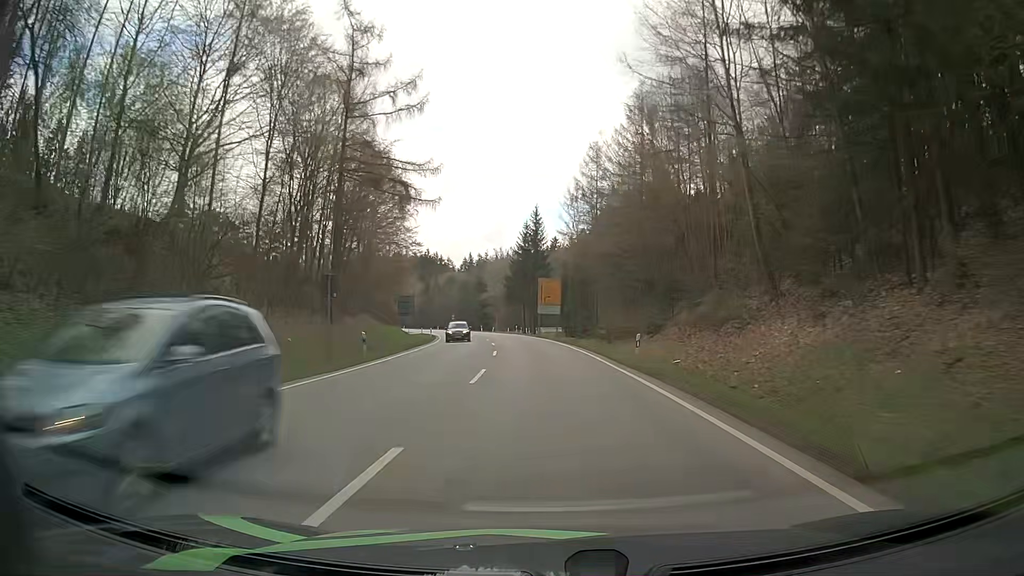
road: secondary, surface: asphalt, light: Day
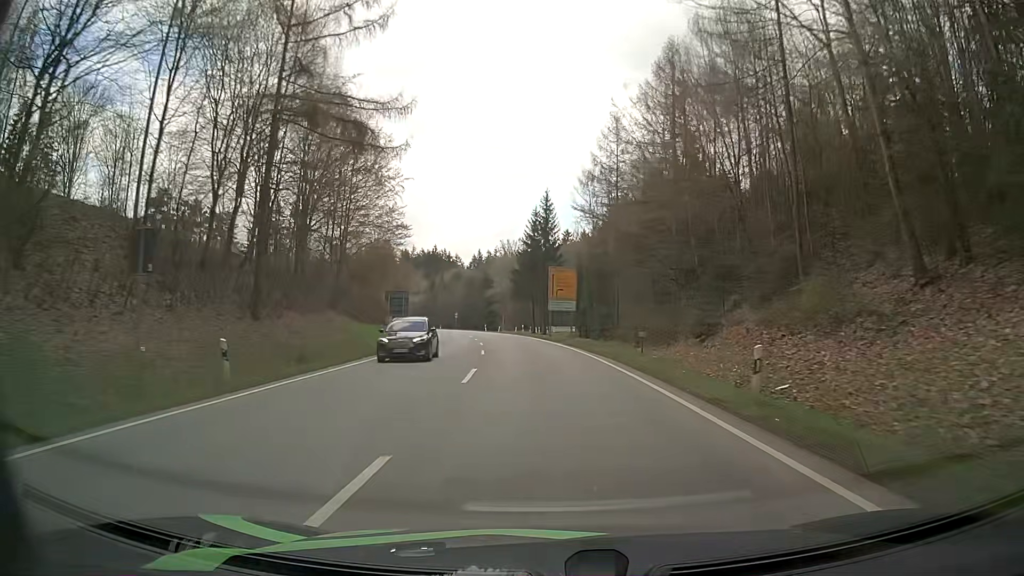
(-0.1, +12.7) m; 0°
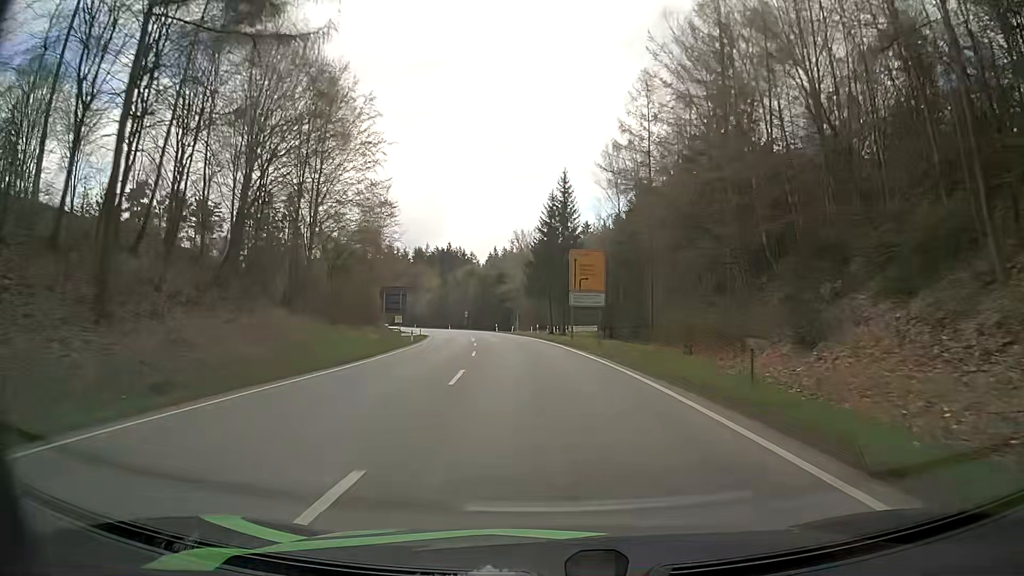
(-0.3, +12.7) m; -2°
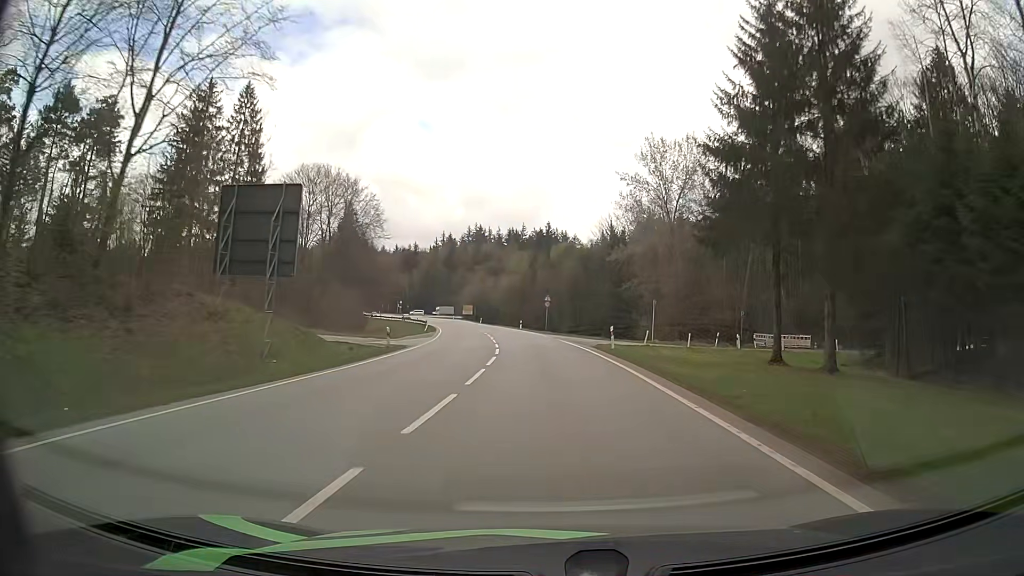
(-4.8, +60.8) m; -9°
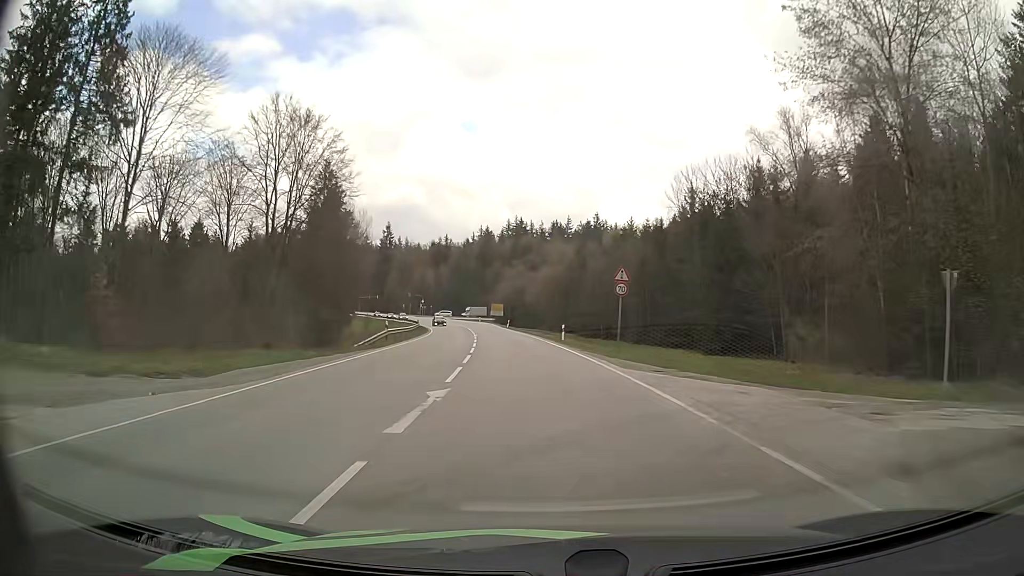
(-1.0, +35.9) m; -4°
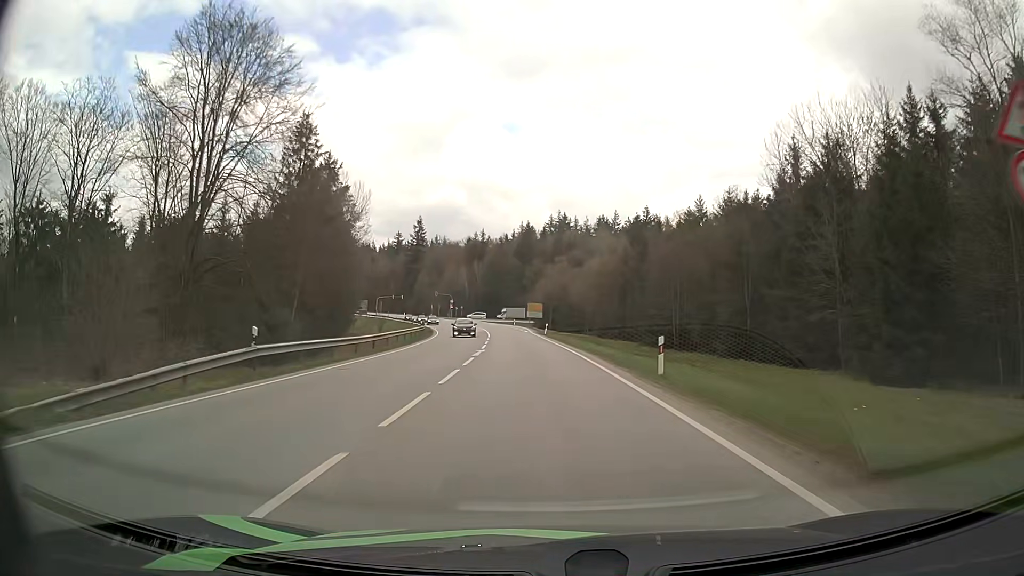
(-0.8, +23.8) m; -4°
